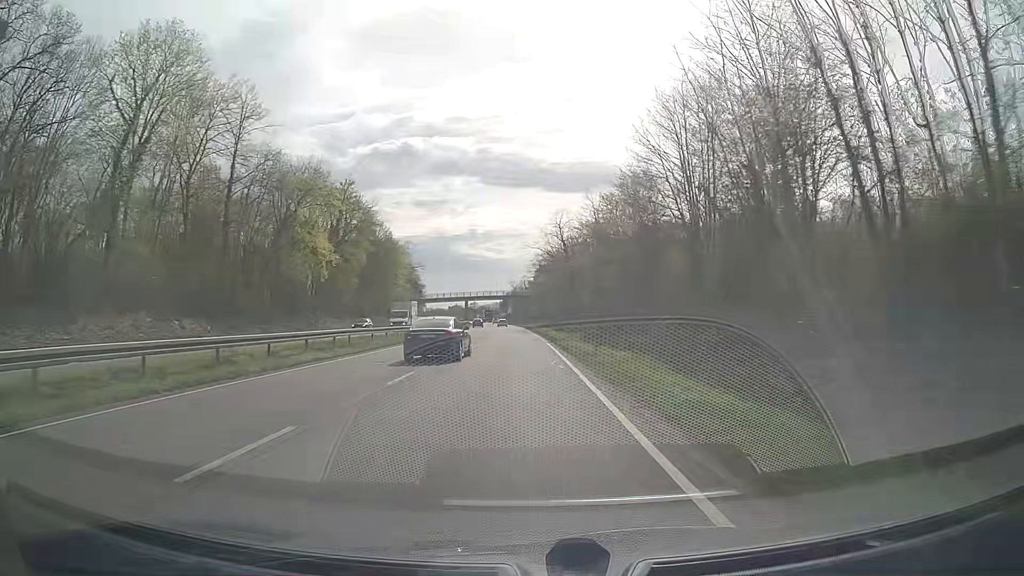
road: trunk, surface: asphalt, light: Day
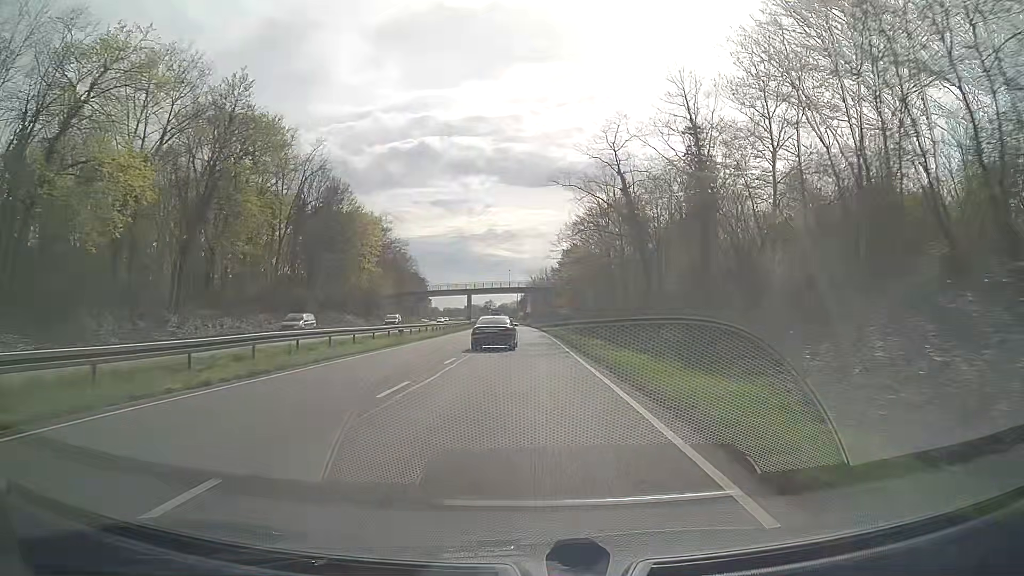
(-0.5, +38.7) m; -2°
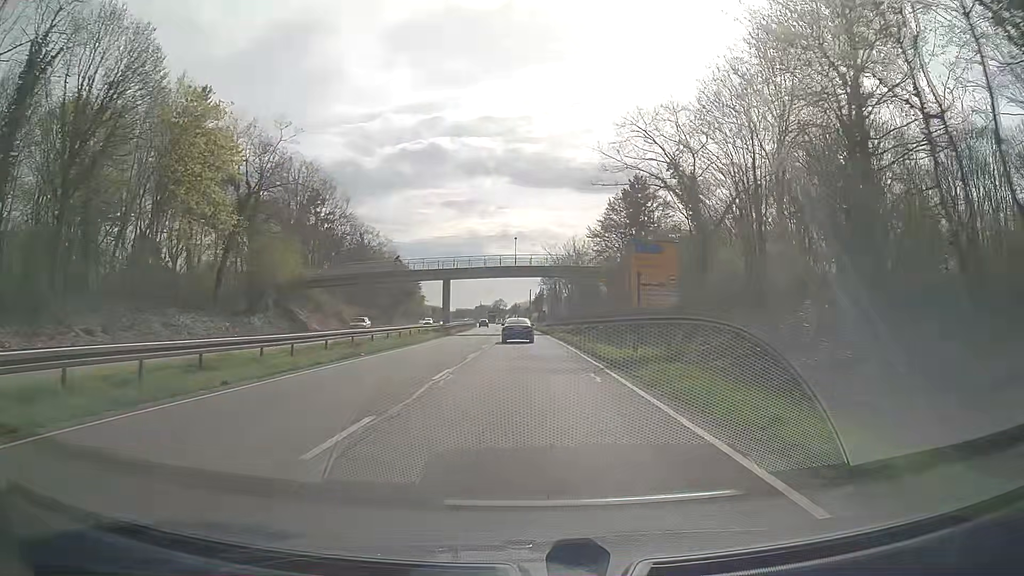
(-0.5, +49.8) m; -1°
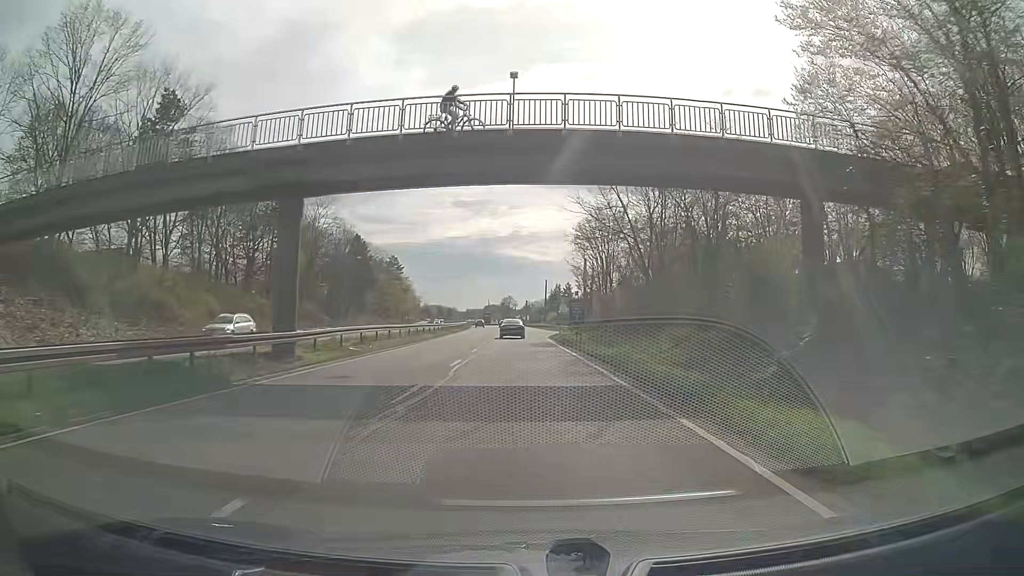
(-0.4, +49.4) m; 0°
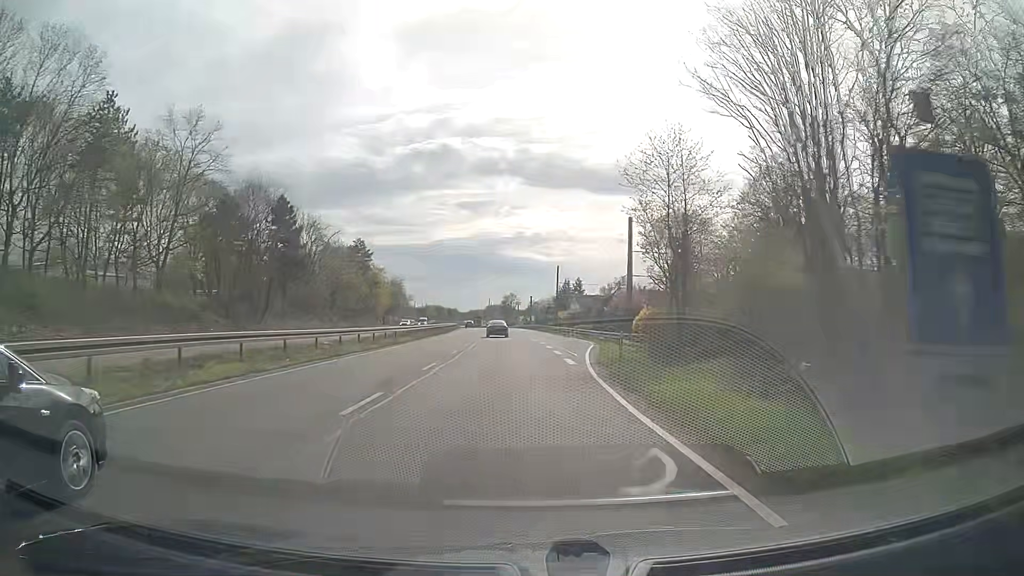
(-0.6, +37.4) m; -2°
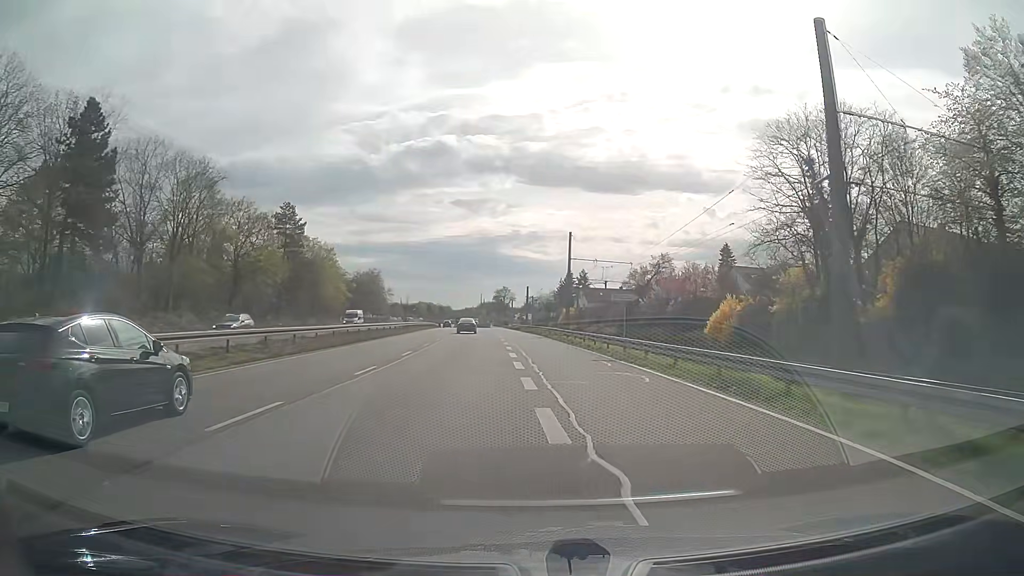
(+0.5, +37.6) m; +1°
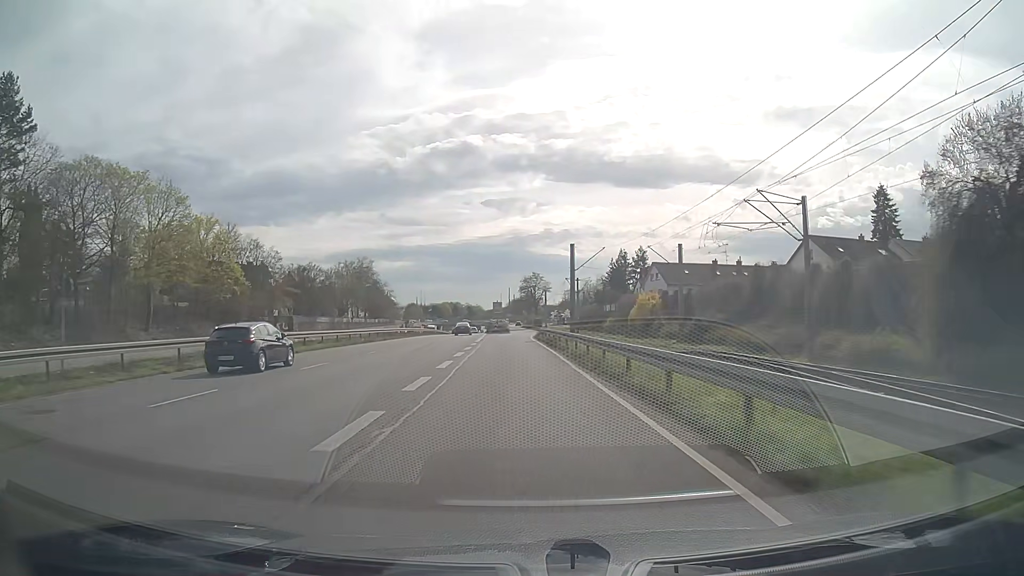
(-0.7, +60.2) m; -3°
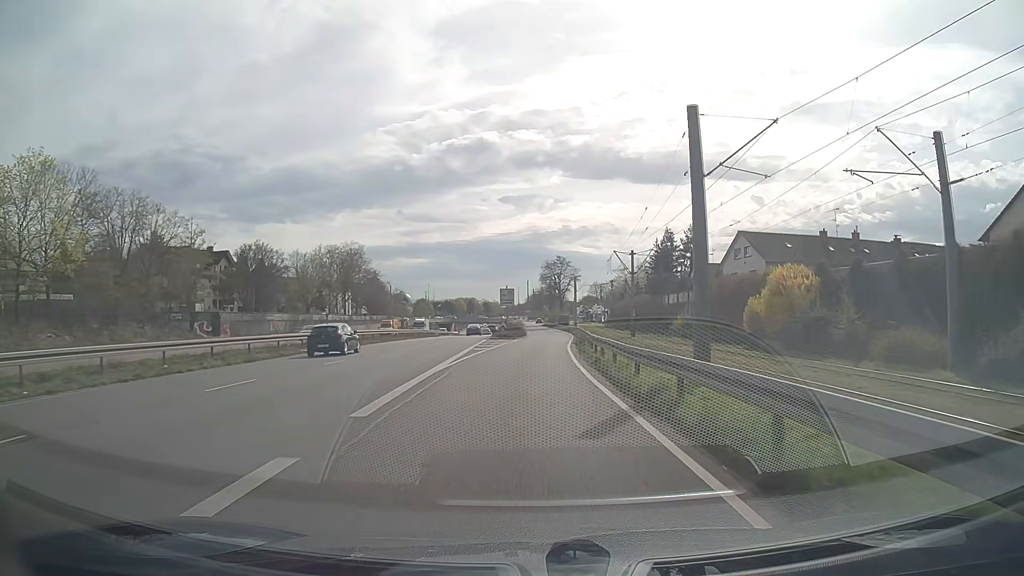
(-0.9, +33.3) m; -2°
(0, +10) (0, +20) (+1, +30) (+1, +40) (+2, +50) (+2, +60) (+2, +70) (+3, +80) (+3, +90) (+3, +100) m
